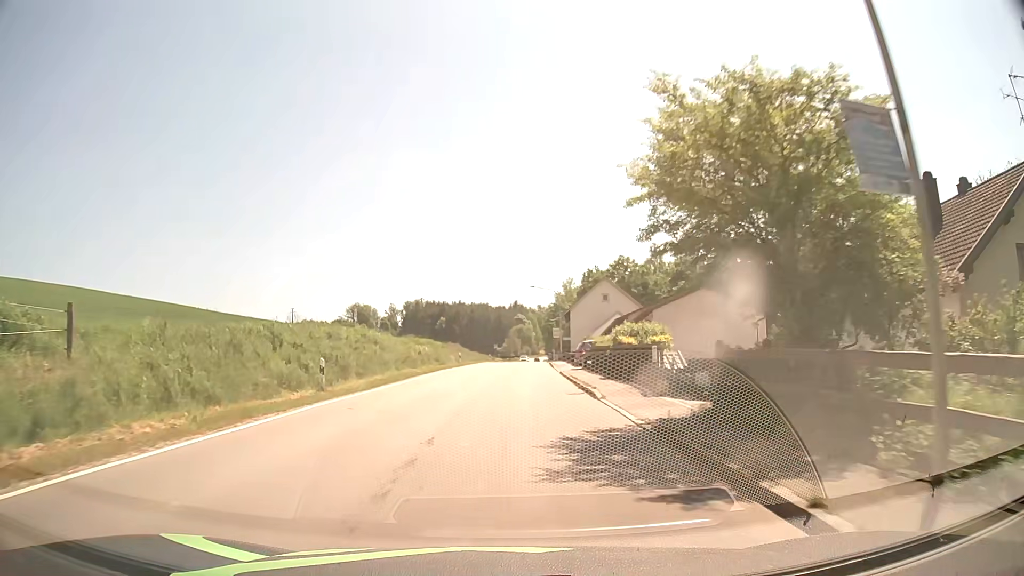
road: secondary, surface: asphalt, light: Day
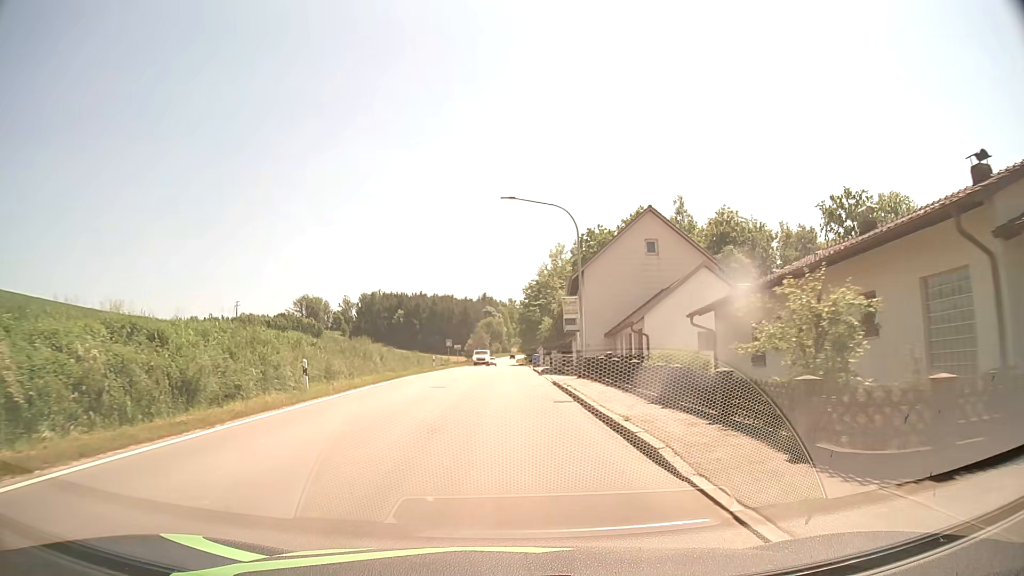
(+0.9, +38.1) m; +3°
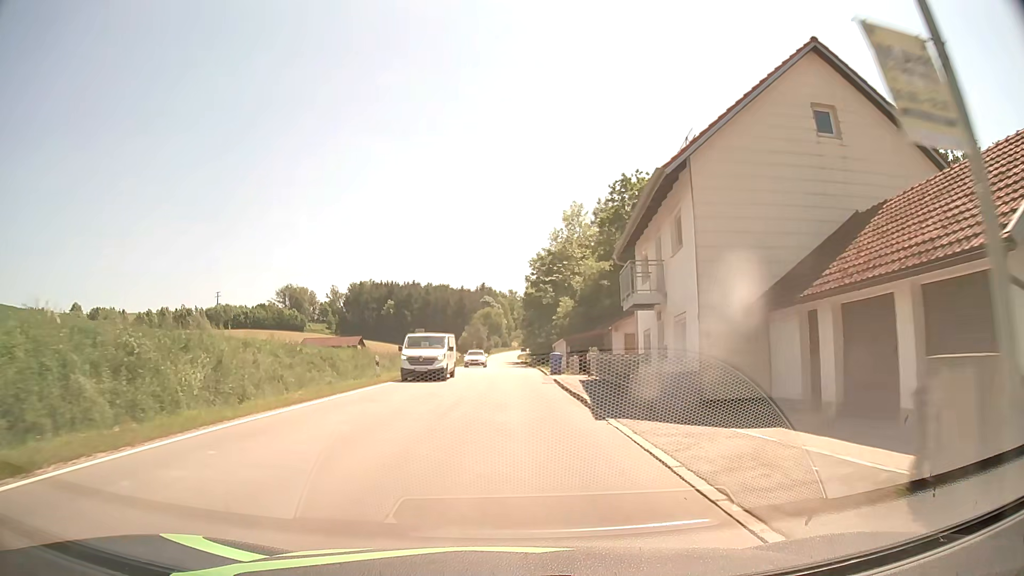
(0.0, +23.0) m; 0°
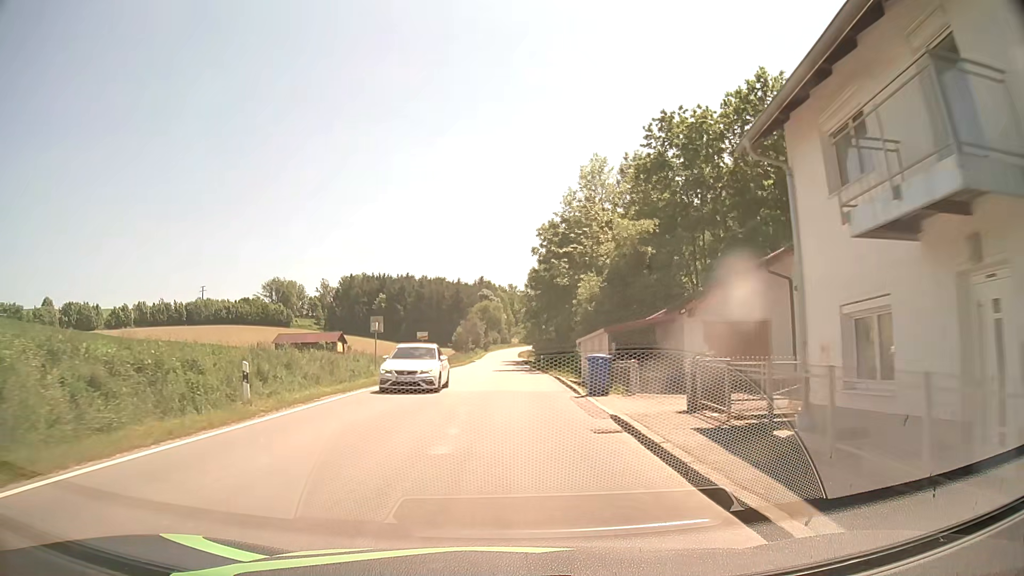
(-0.1, +15.4) m; -1°
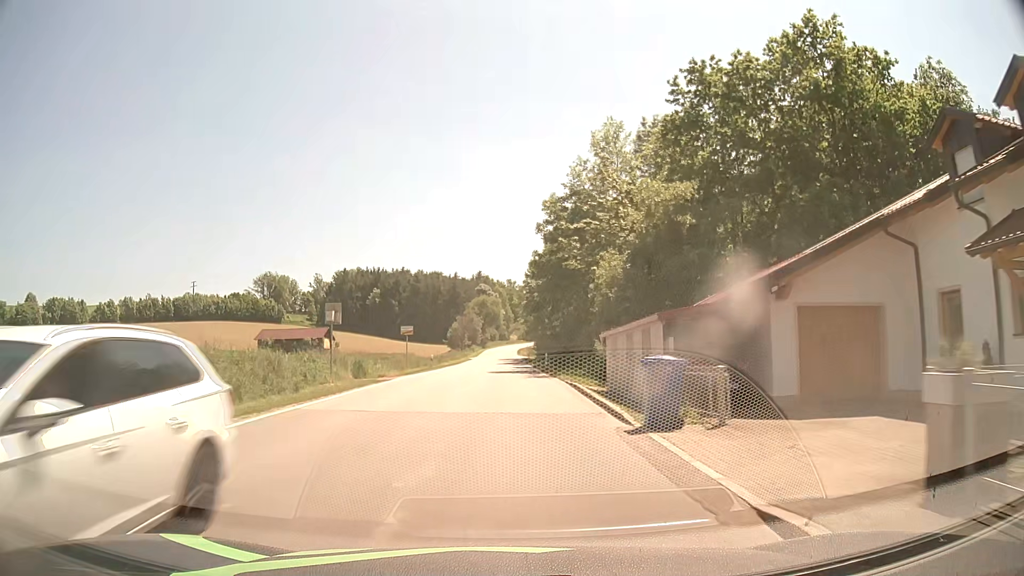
(0.0, +7.7) m; +1°
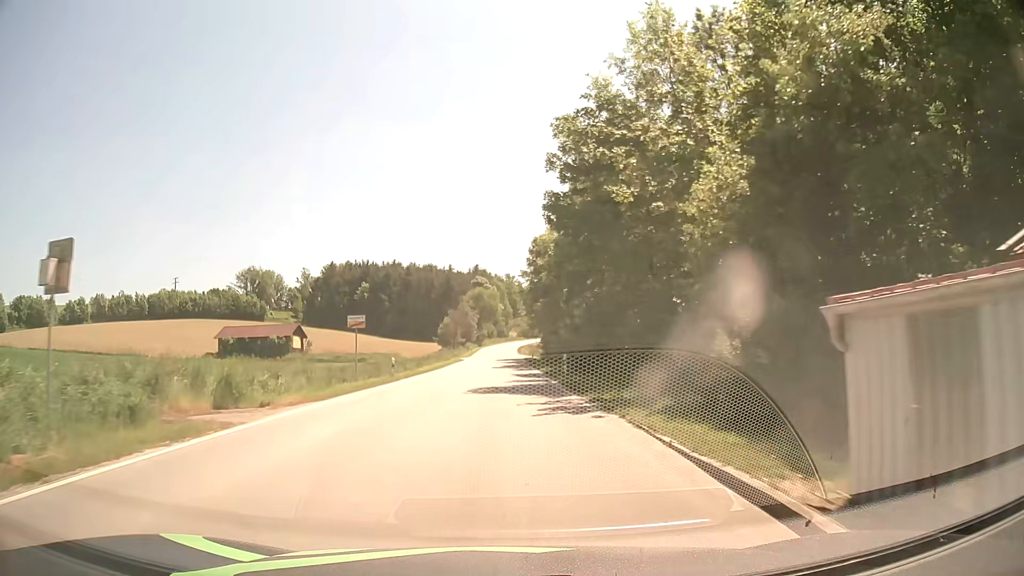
(-0.1, +15.5) m; 0°
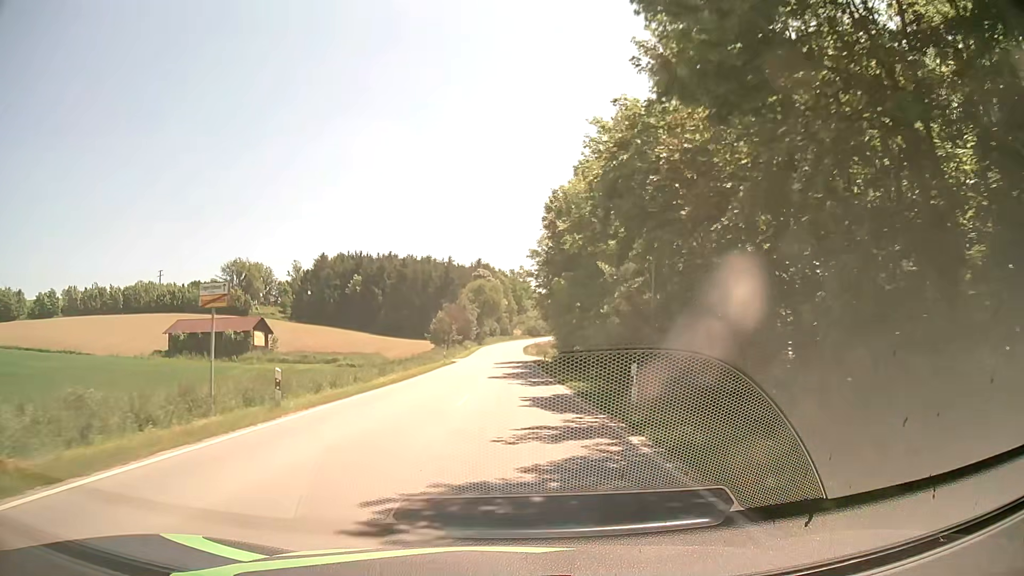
(0.0, +16.3) m; 0°
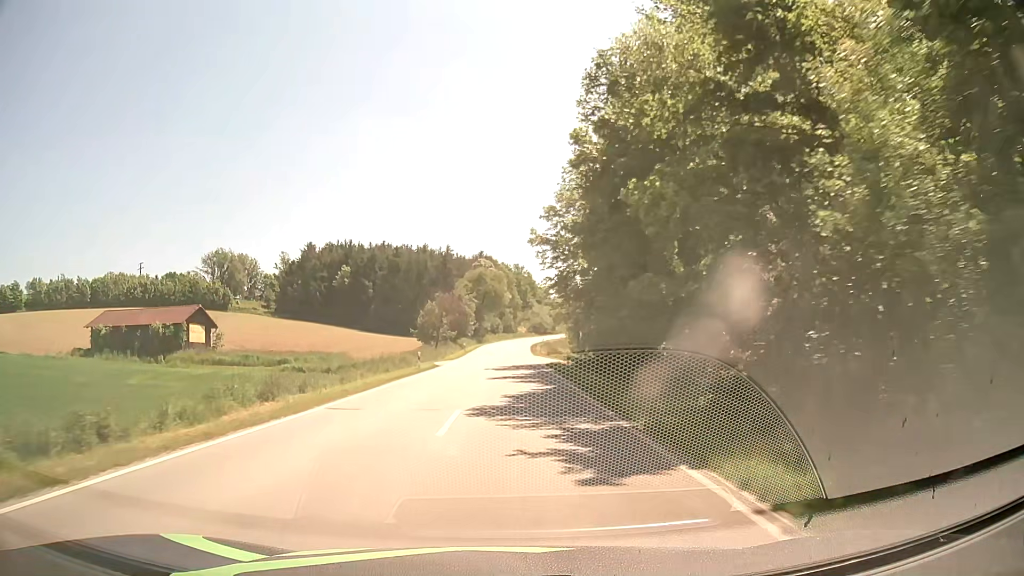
(-0.1, +17.8) m; 0°
(0, +10) (0, +20) (0, +30) (0, +40) (0, +50) (+1, +60) (+1, +70) (+1, +80) (+1, +90) (+2, +100) m
